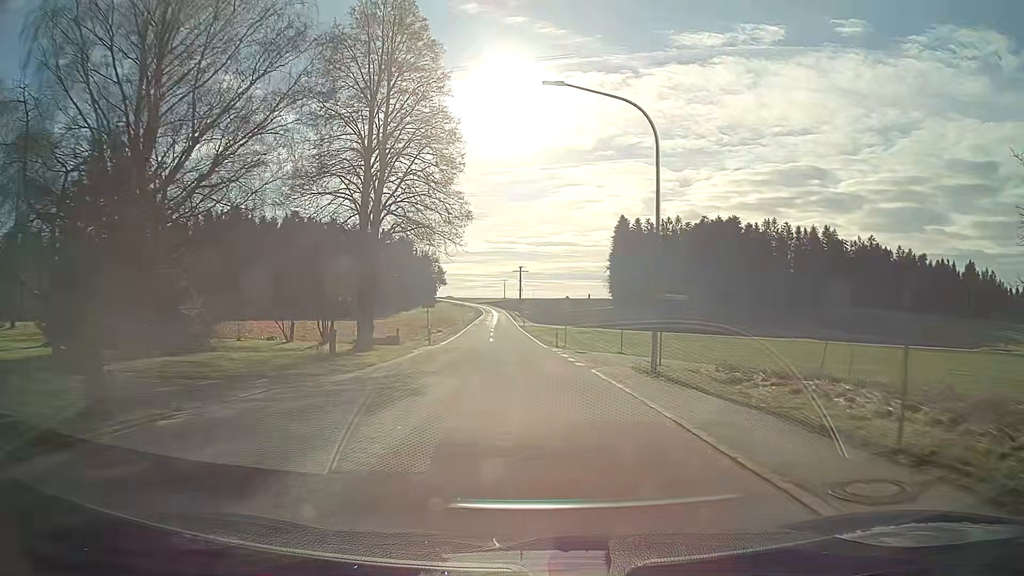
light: Day
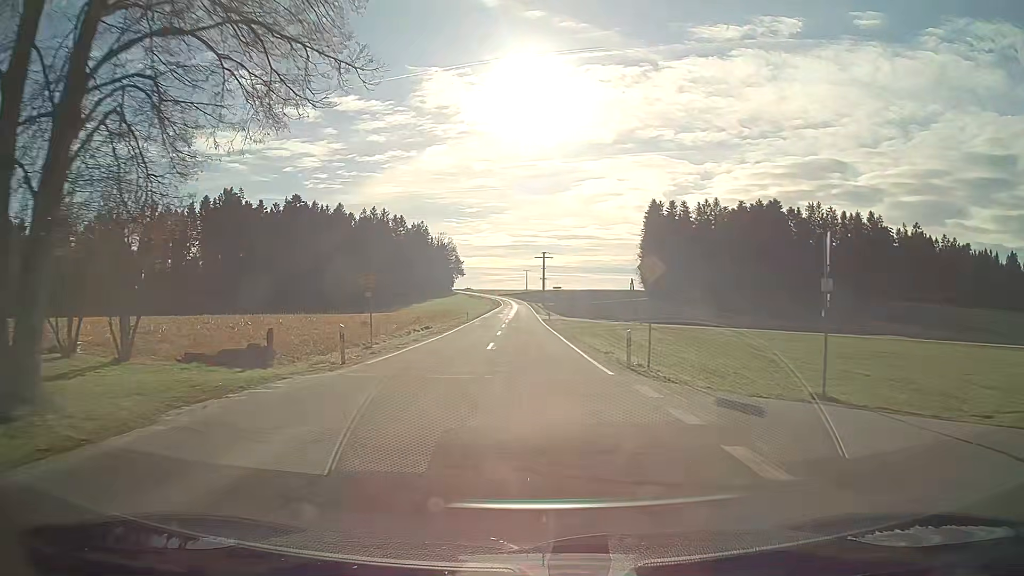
(-0.4, +23.1) m; -2°
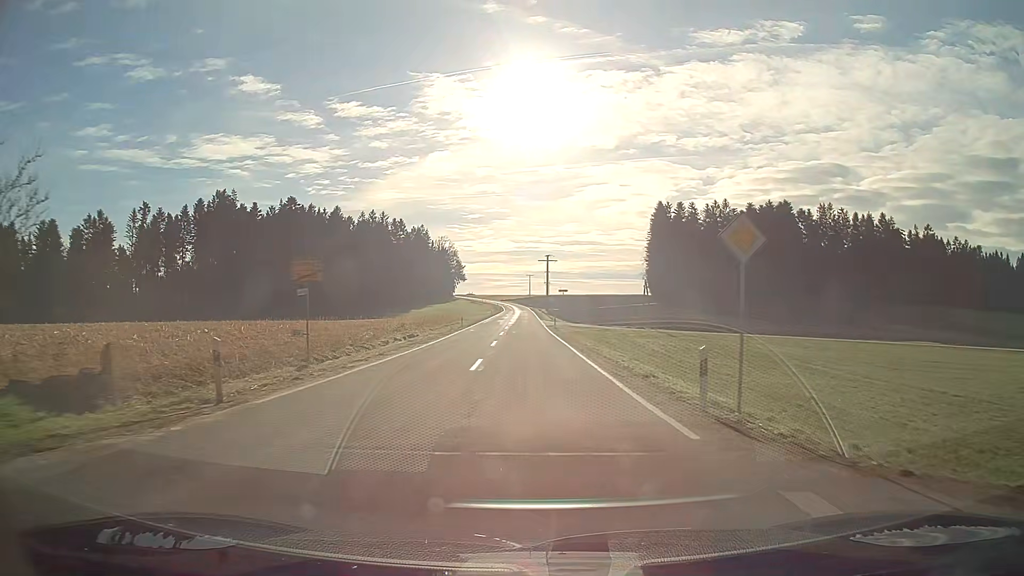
(0.0, +7.9) m; 0°
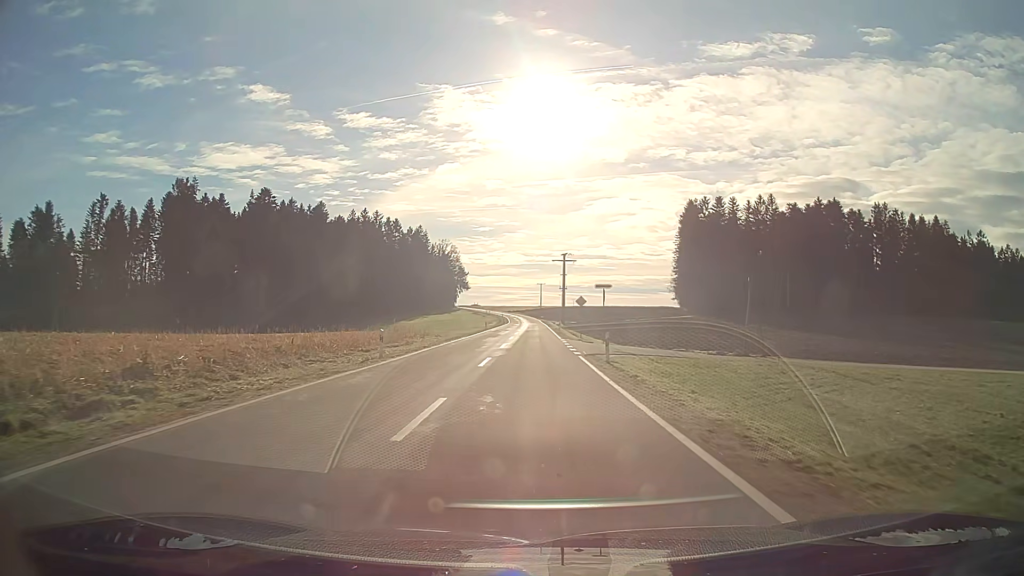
(-0.3, +34.1) m; -1°
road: tertiary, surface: asphalt
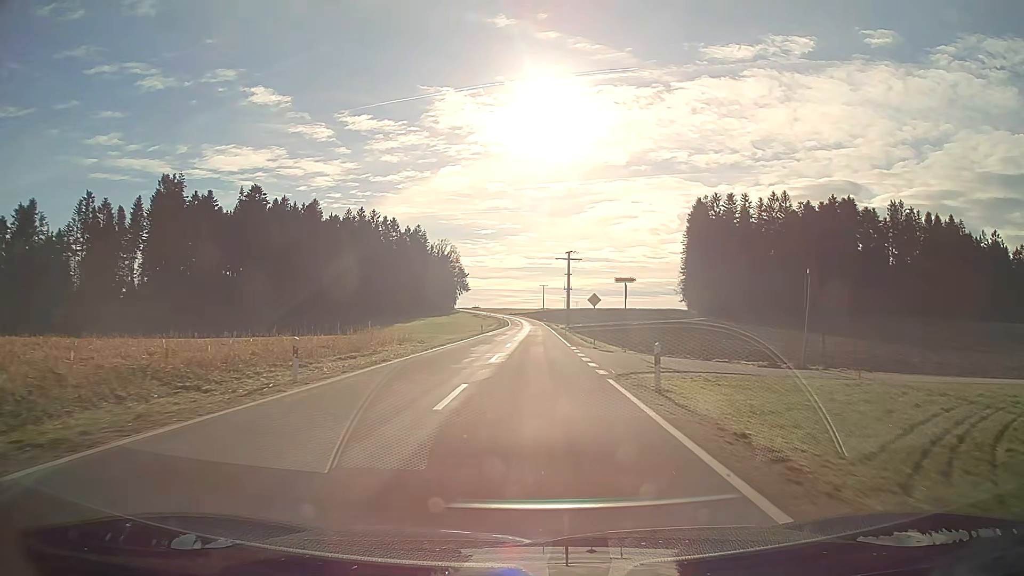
(0.0, +9.1) m; 0°
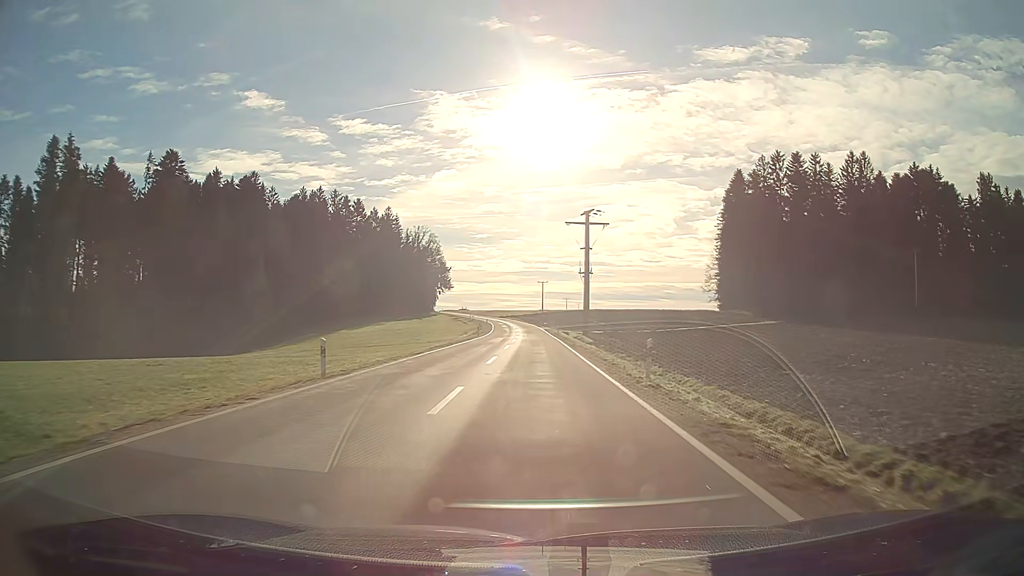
(+0.2, +48.6) m; 0°
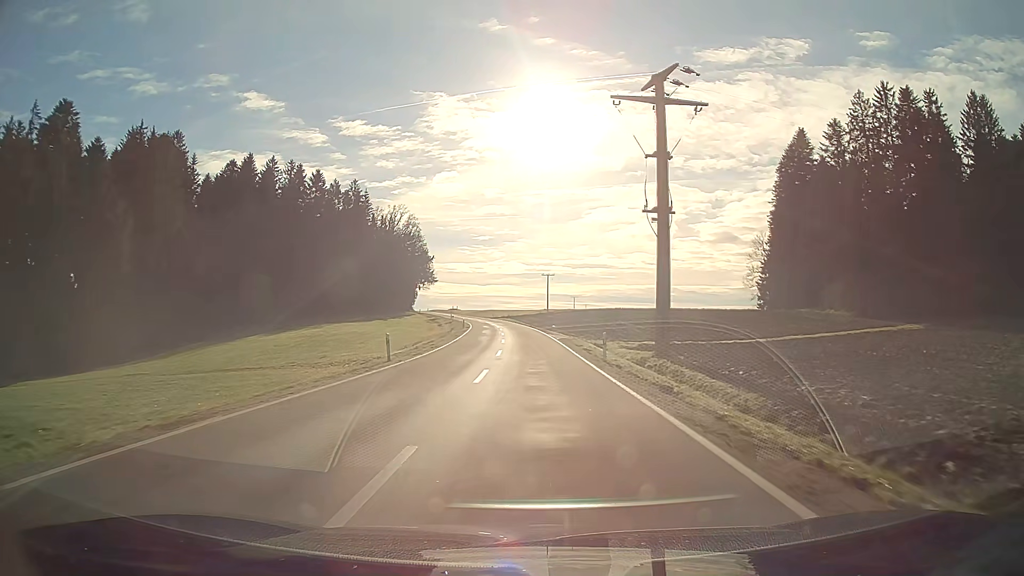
(-0.1, +42.8) m; 0°
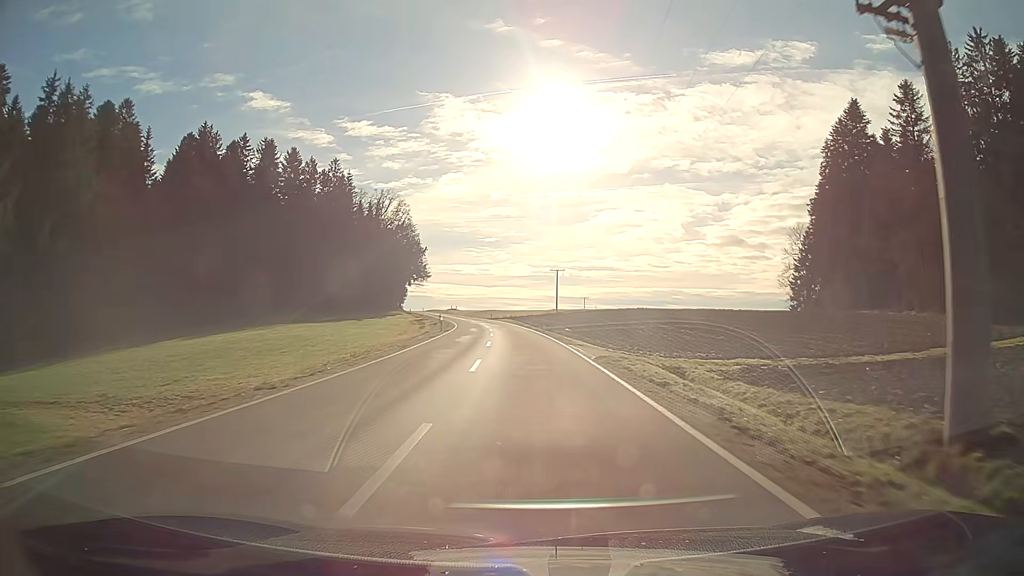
(-0.1, +22.7) m; -1°
